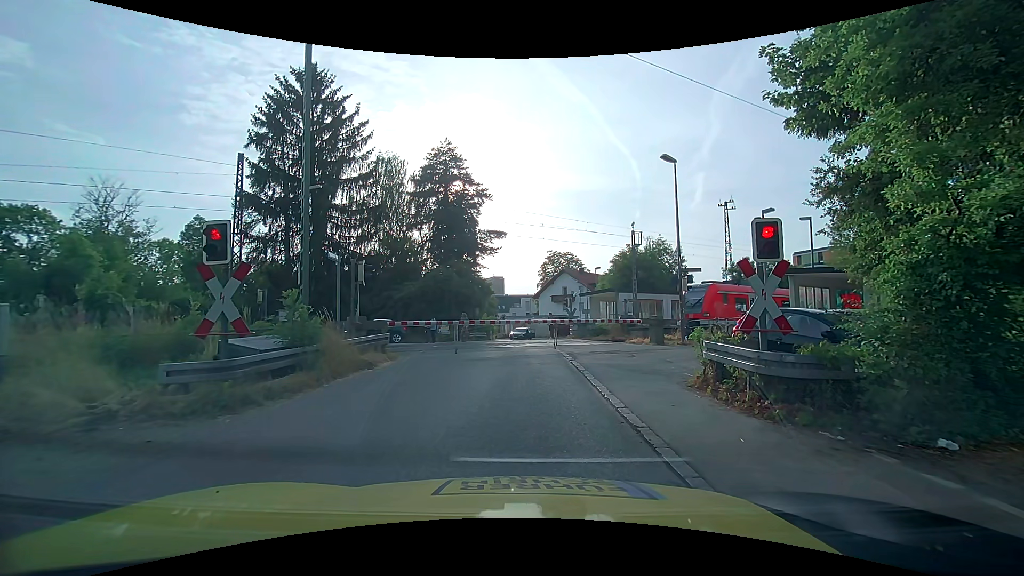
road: unclassified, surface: asphalt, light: Day
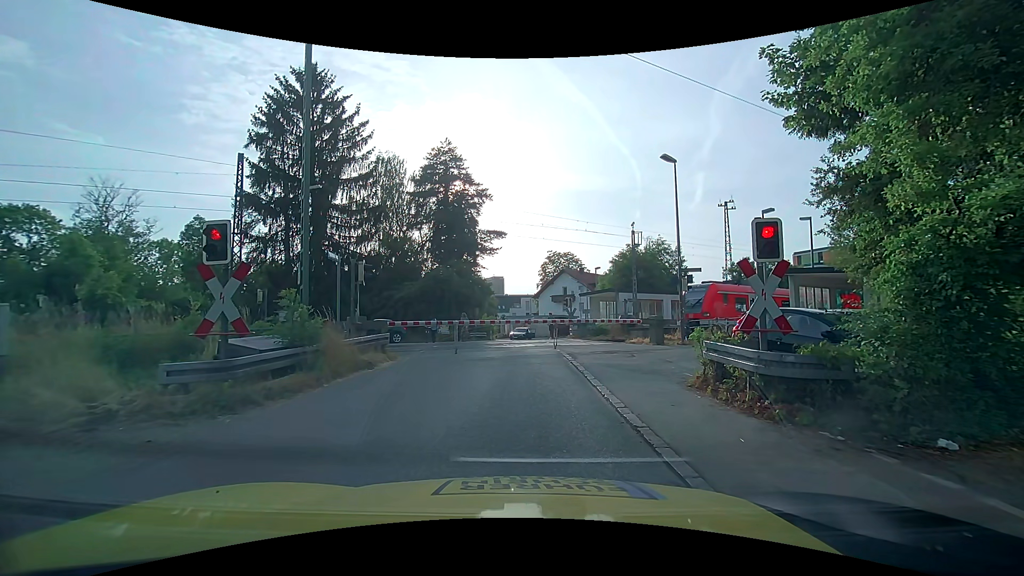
(0.0, 0.0) m; 0°
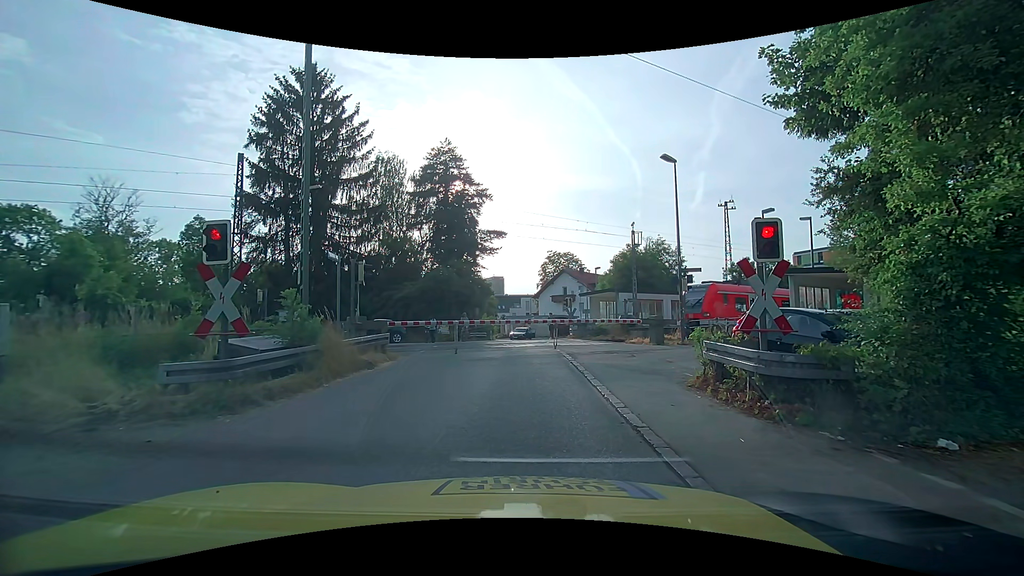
(0.0, 0.0) m; 0°
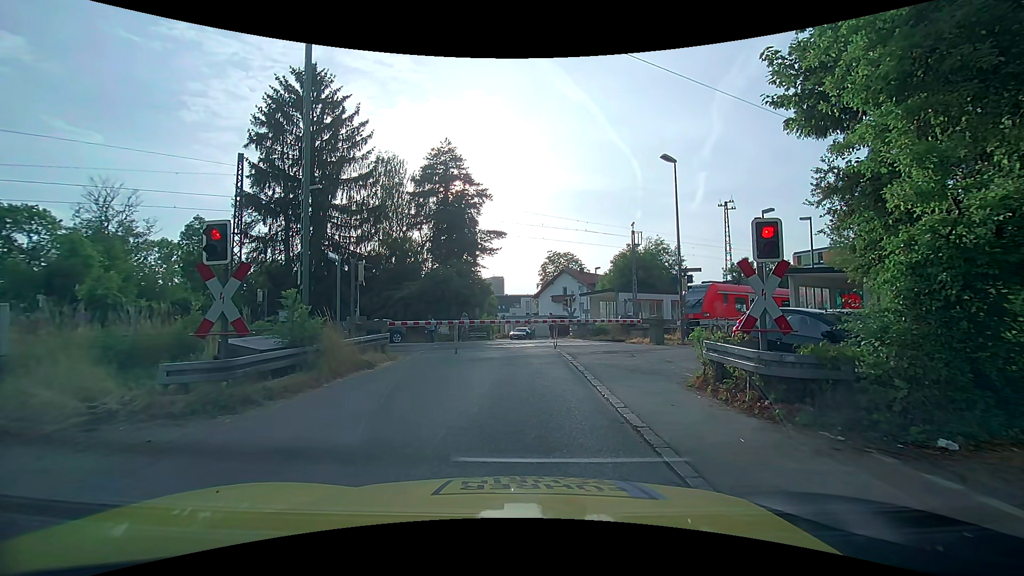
(0.0, 0.0) m; 0°
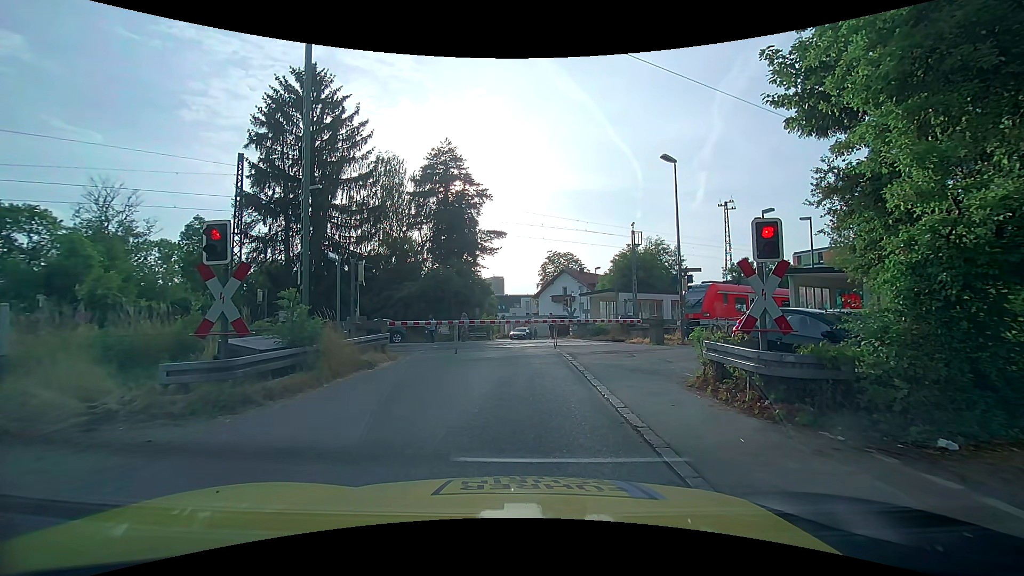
(0.0, 0.0) m; 0°
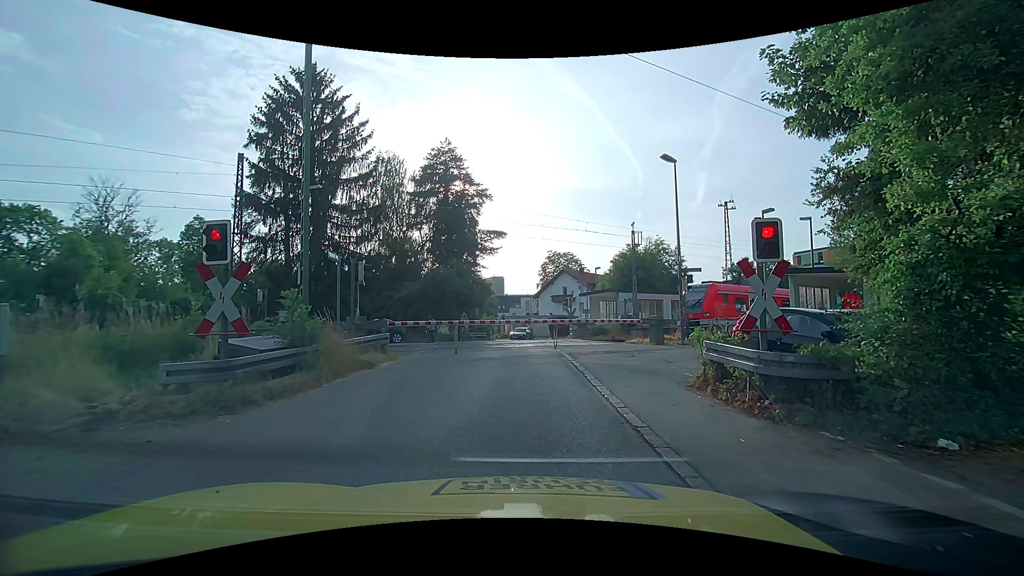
(0.0, 0.0) m; 0°
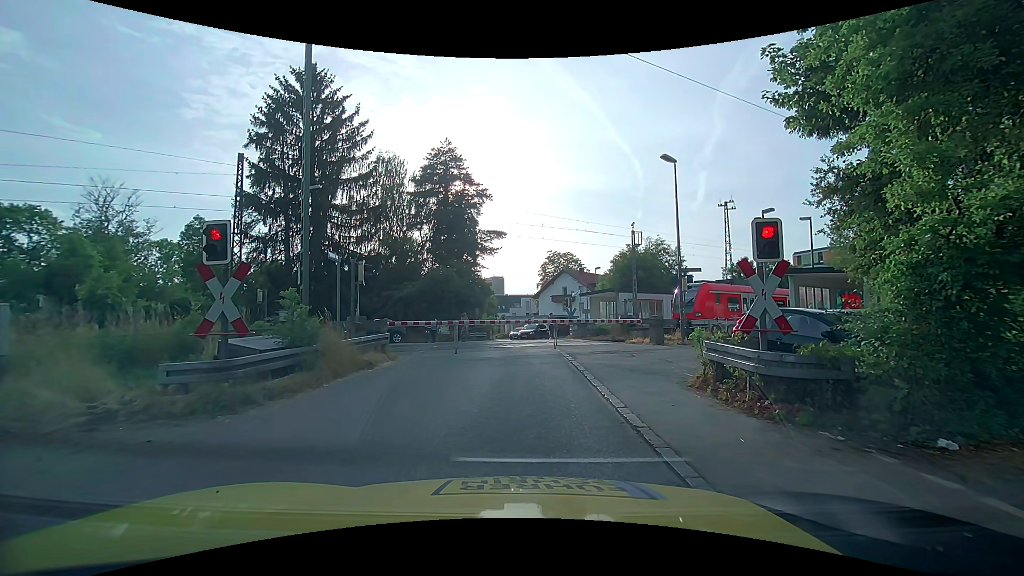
(0.0, 0.0) m; 0°
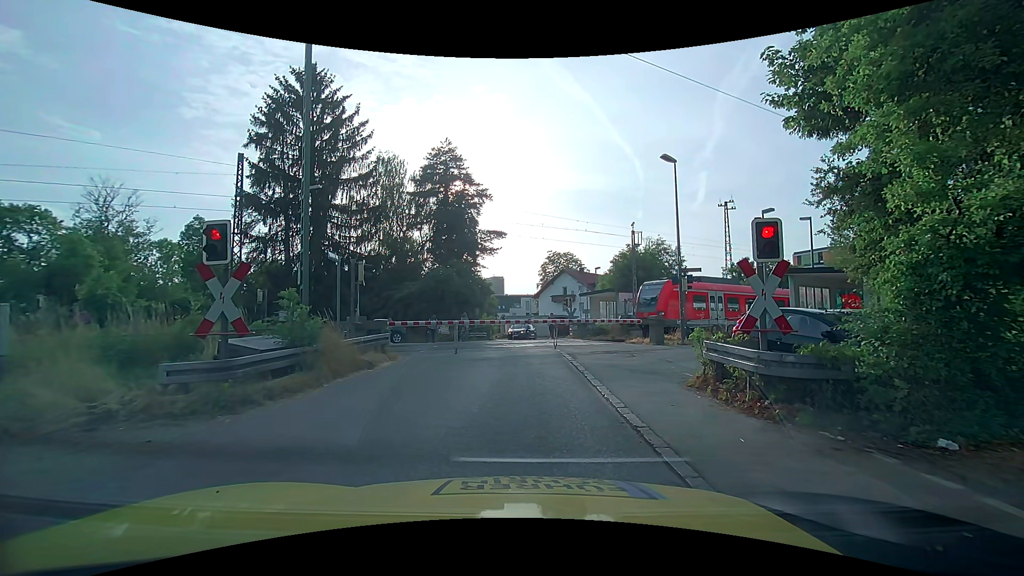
(0.0, 0.0) m; 0°
